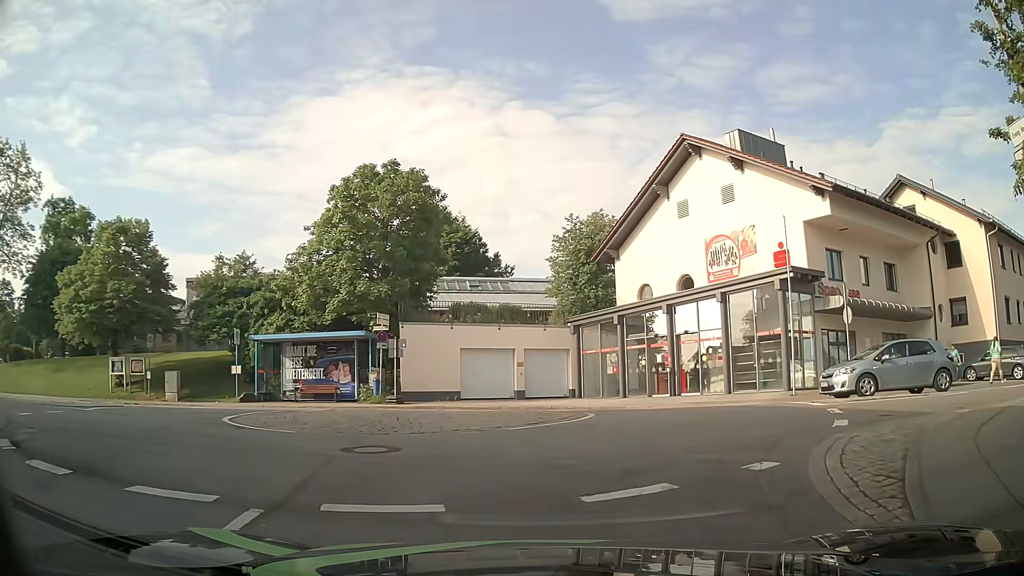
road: unclassified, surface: asphalt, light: Day
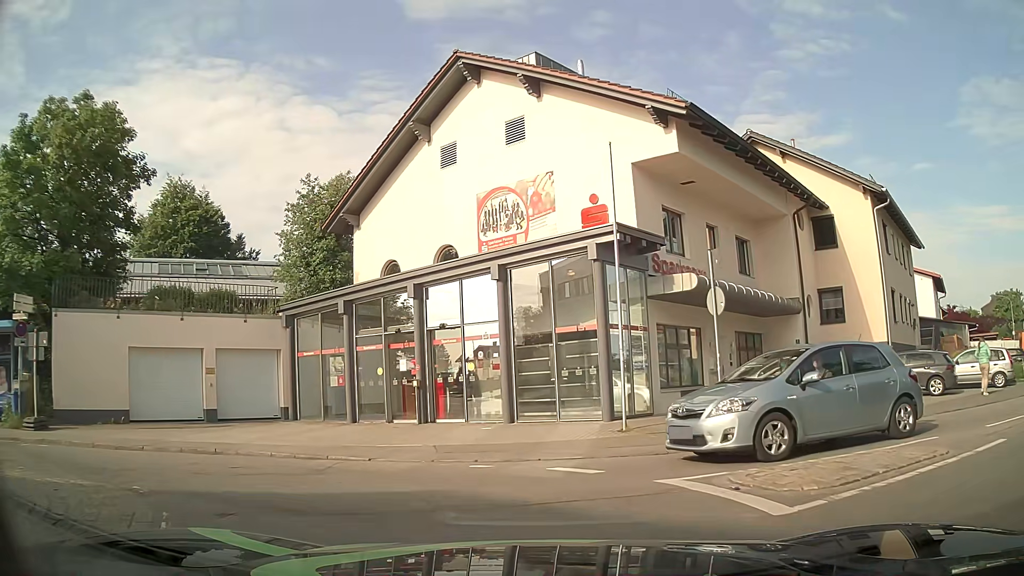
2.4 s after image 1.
(+2.0, +9.2) m; +21°
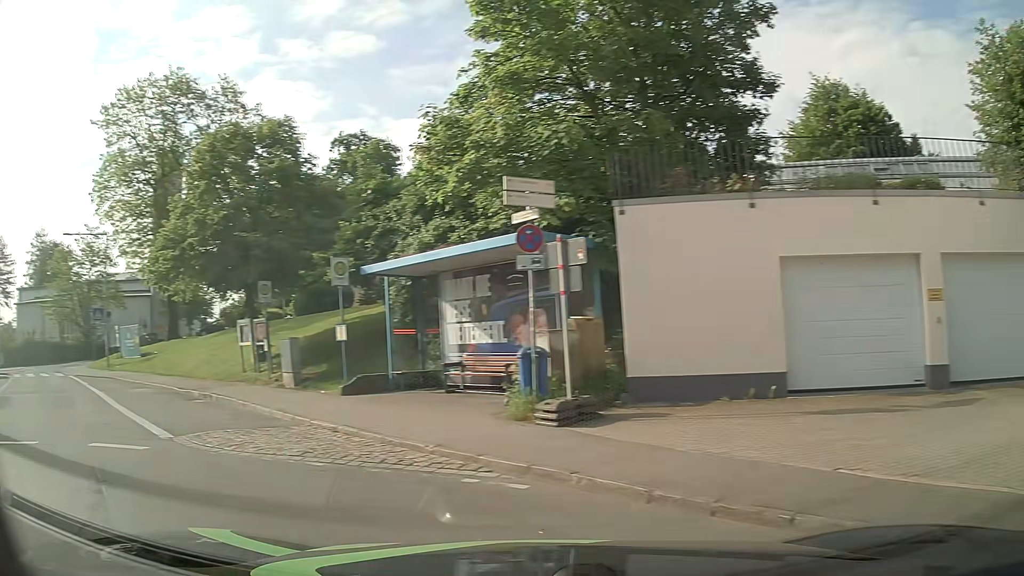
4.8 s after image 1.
(-3.6, +8.8) m; -61°
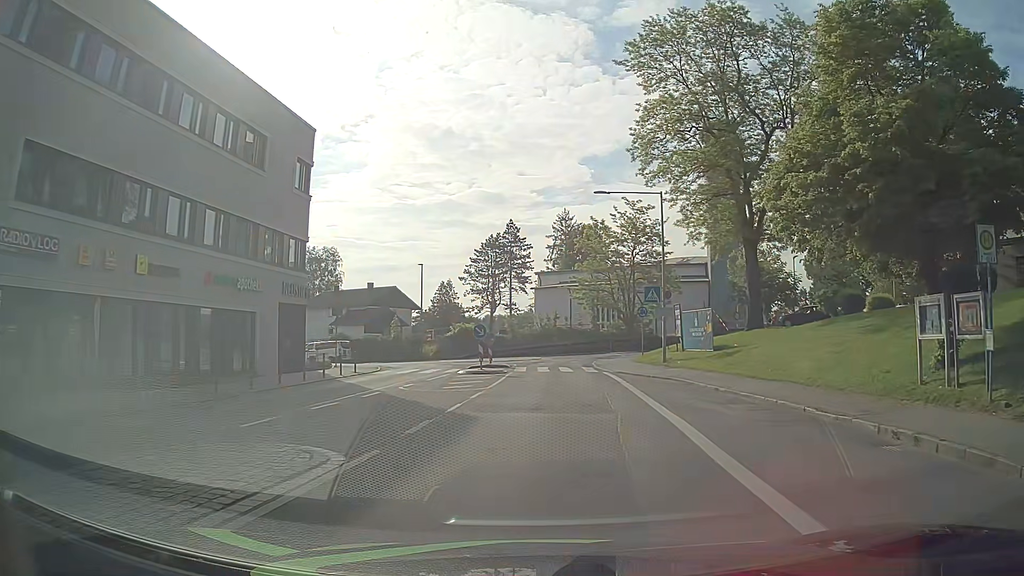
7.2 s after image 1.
(-5.4, +8.4) m; -46°
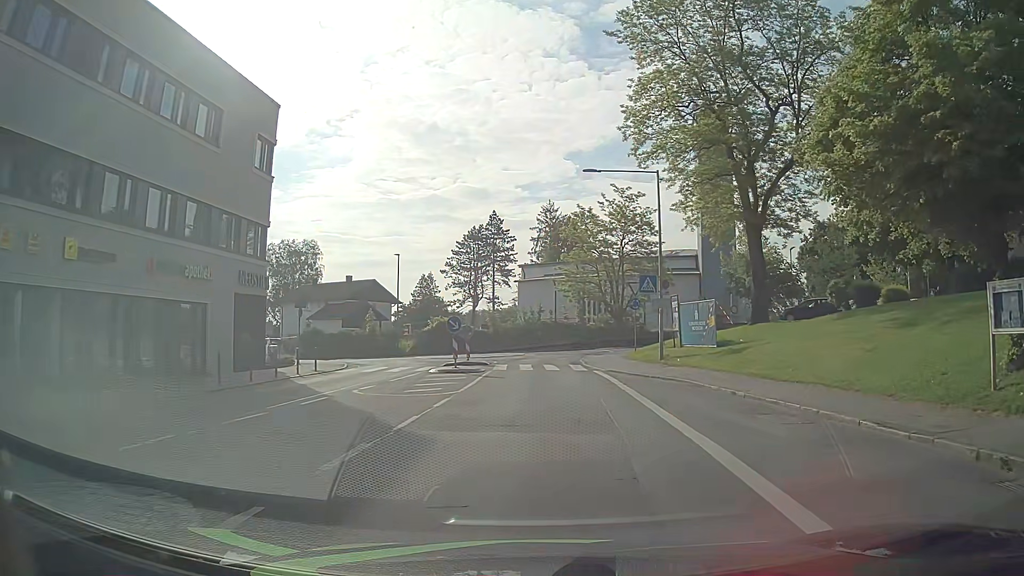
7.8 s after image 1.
(0.0, +3.3) m; +1°
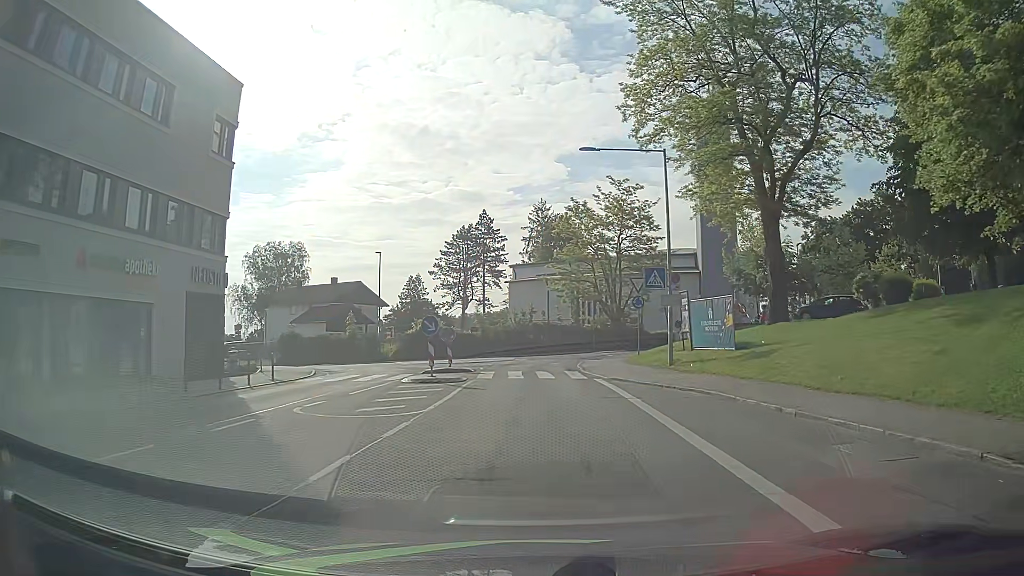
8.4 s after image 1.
(+0.1, +3.7) m; 0°
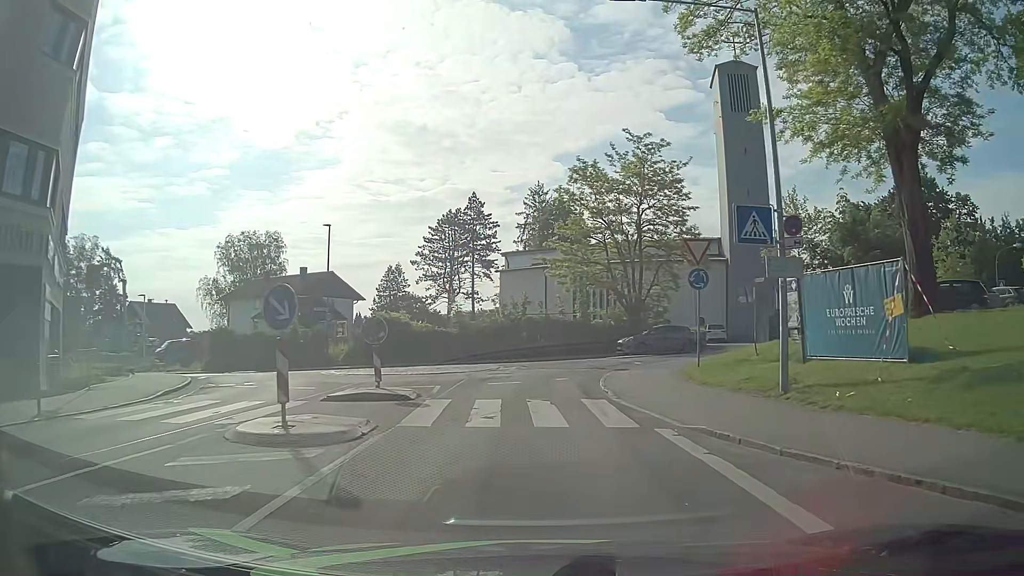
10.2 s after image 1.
(+0.3, +11.7) m; +2°
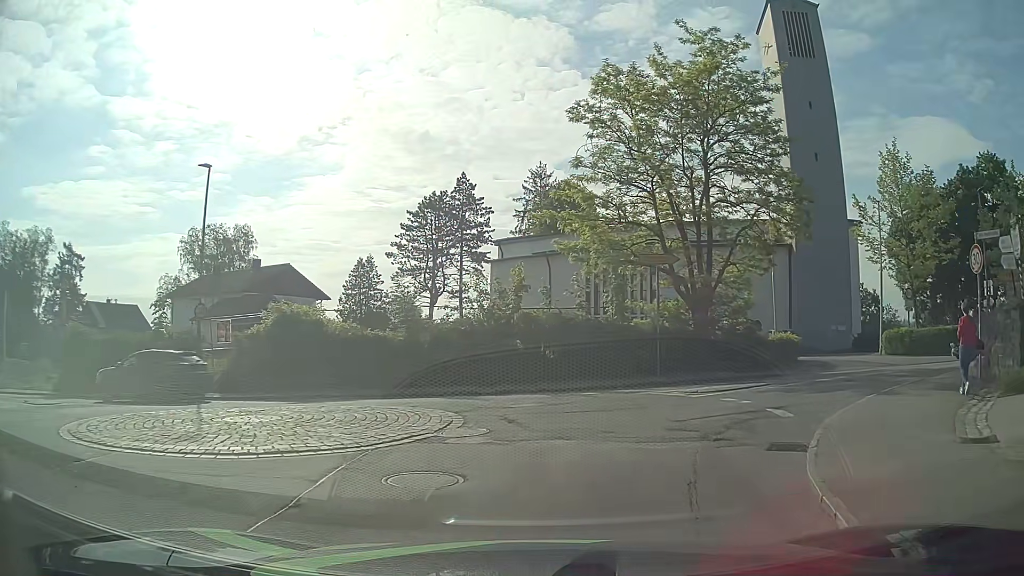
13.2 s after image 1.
(-0.3, +15.2) m; -1°
